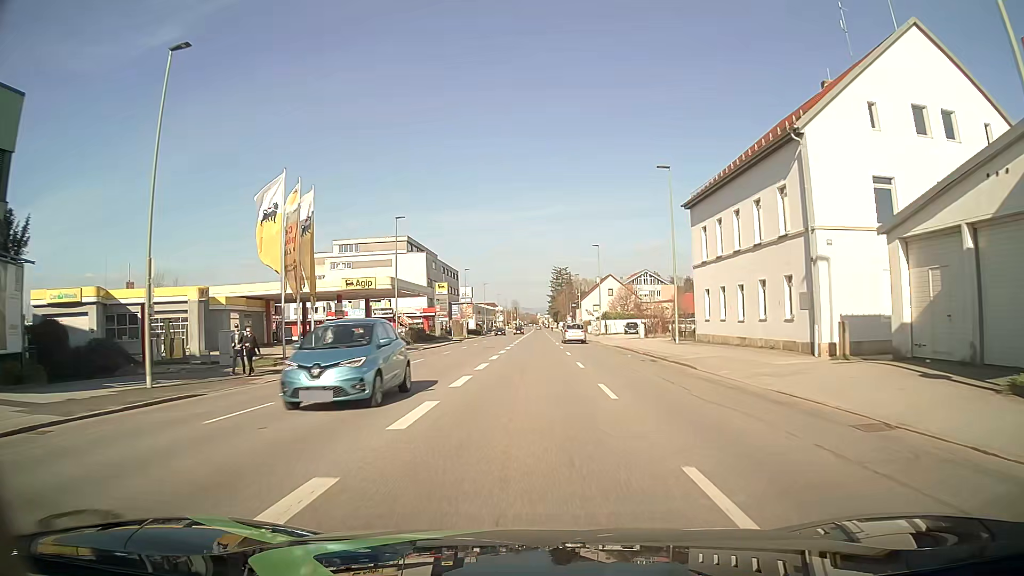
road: tertiary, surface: asphalt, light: Day
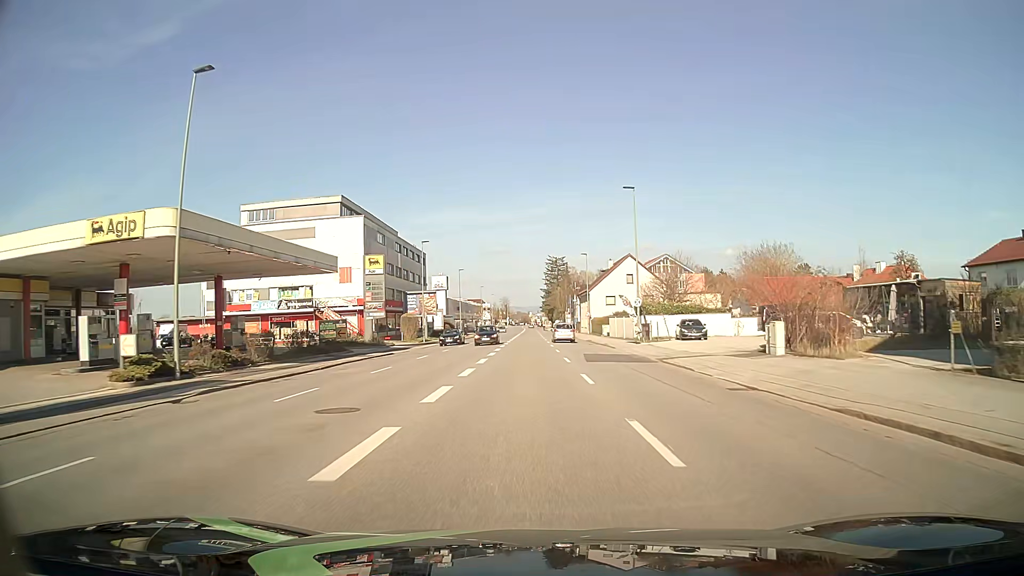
(+0.2, +33.0) m; +1°
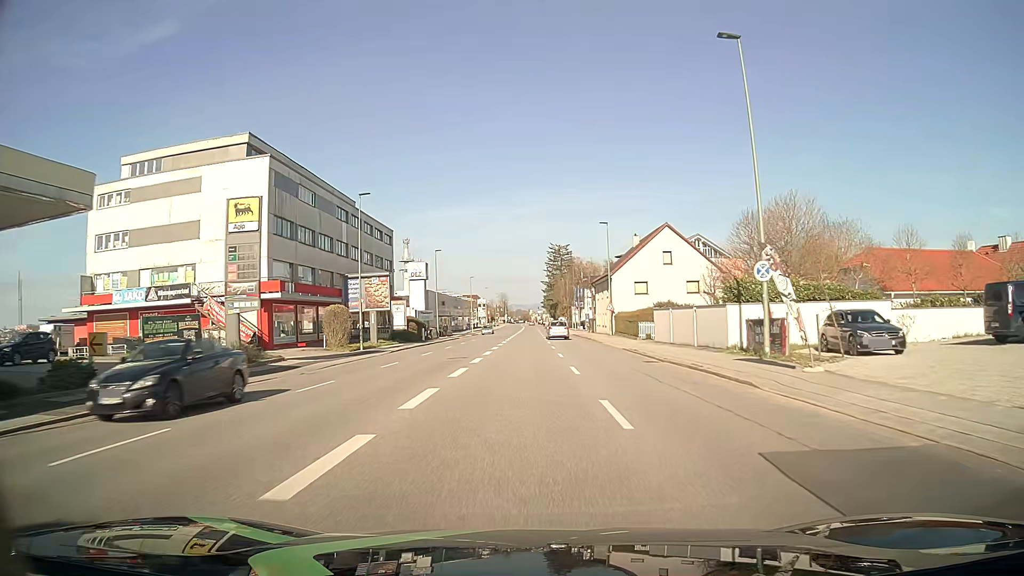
(+0.1, +24.9) m; 0°
(0, +10) (0, +20) (0, +30) (0, +40) (-1, +50) (-1, +60) (-1, +70) (-1, +80) (-1, +90) (-1, +100) m
